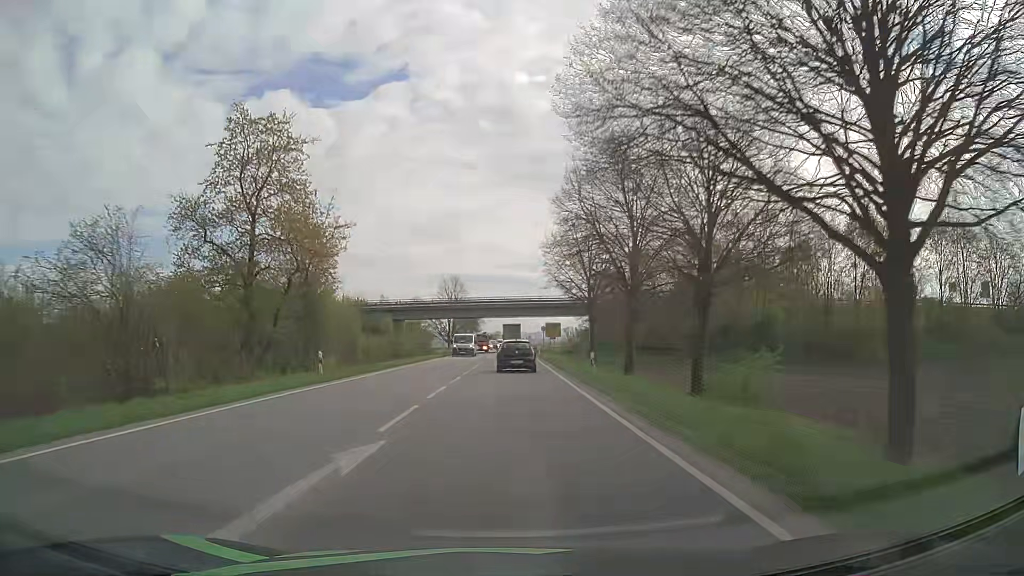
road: primary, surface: asphalt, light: Day
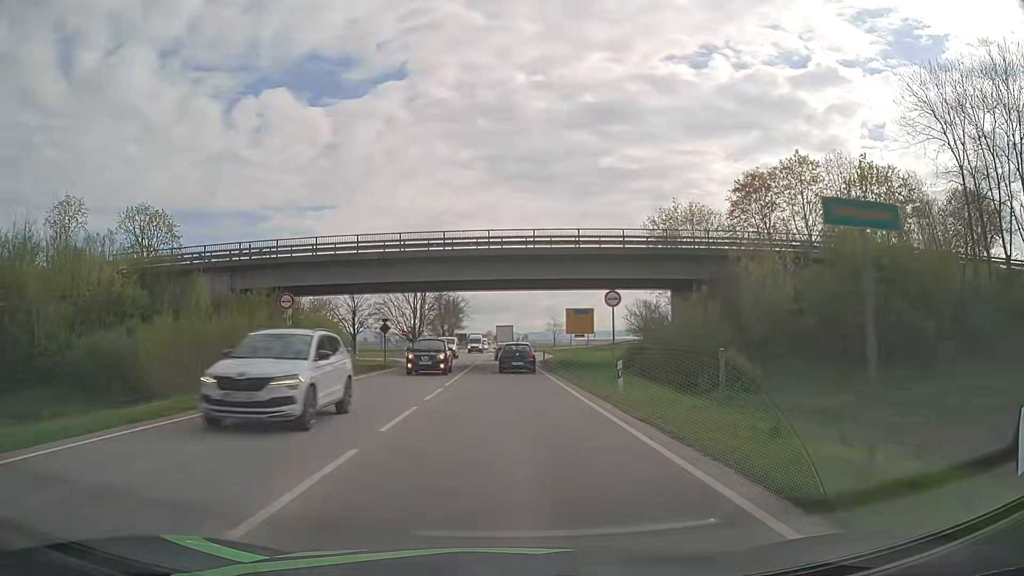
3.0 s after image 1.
(+0.4, +53.7) m; 0°
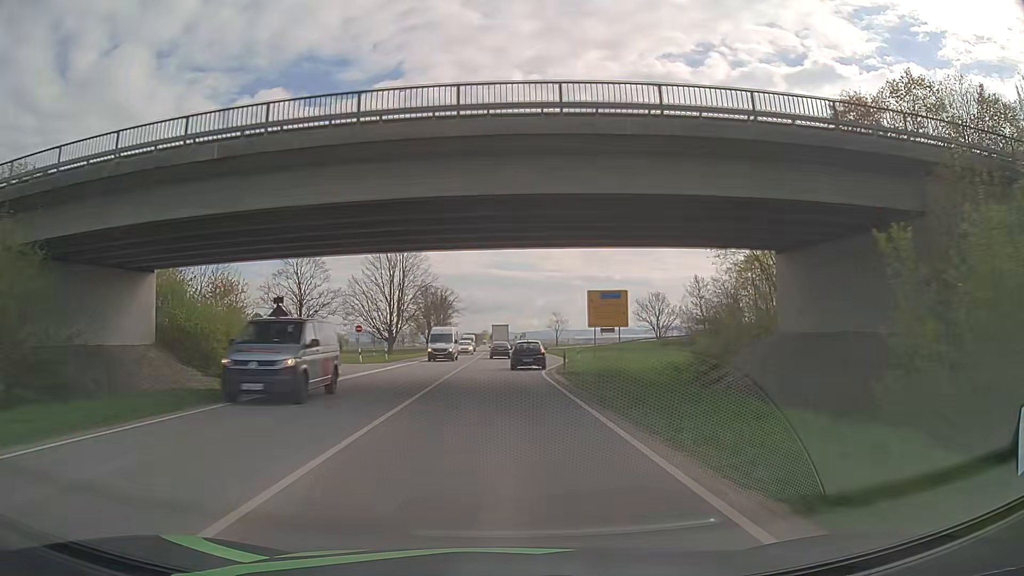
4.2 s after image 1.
(+0.2, +20.9) m; +1°
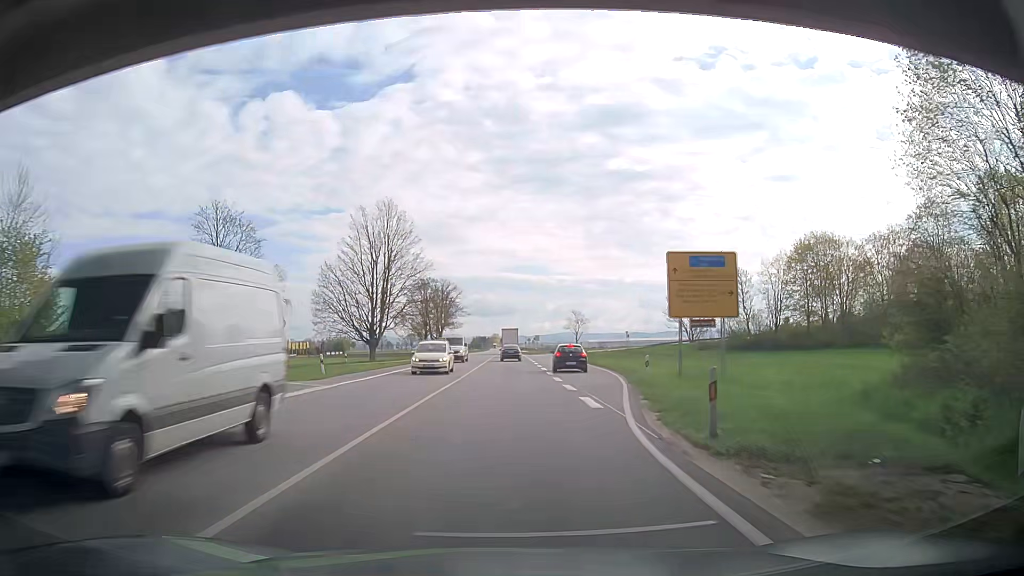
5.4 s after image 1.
(-0.1, +20.9) m; 0°
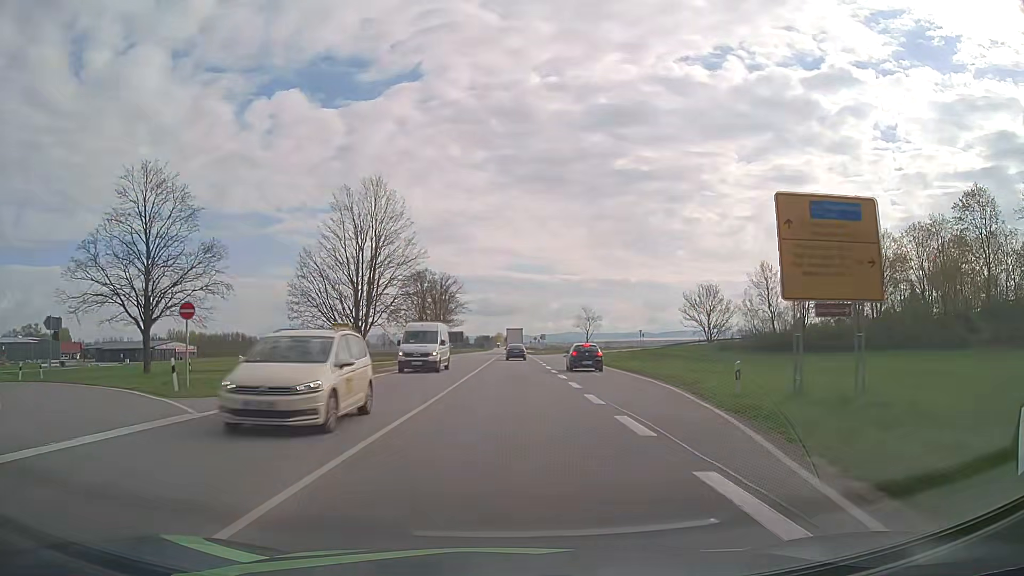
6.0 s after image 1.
(-0.1, +10.5) m; -2°
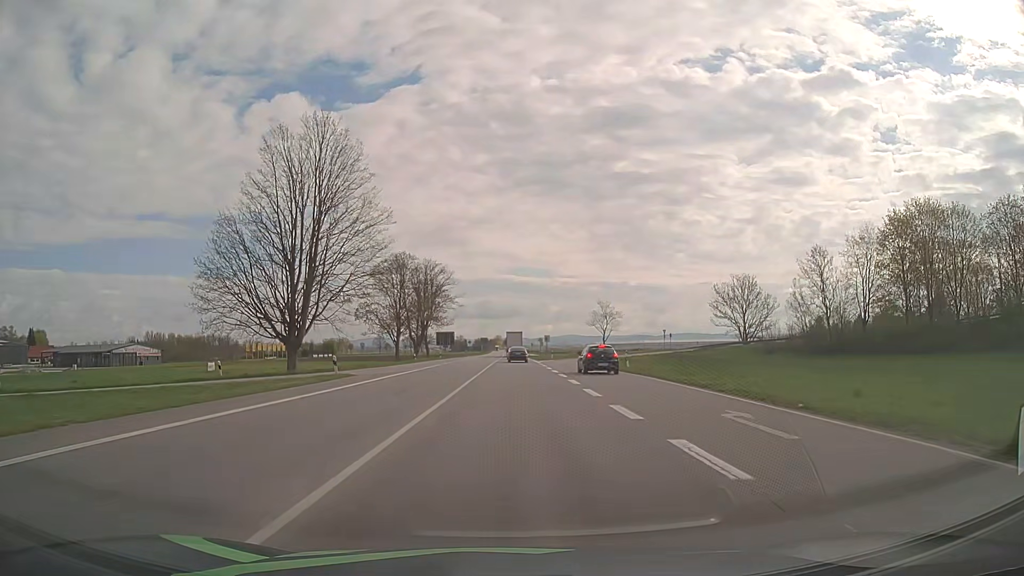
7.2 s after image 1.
(+0.1, +21.4) m; 0°
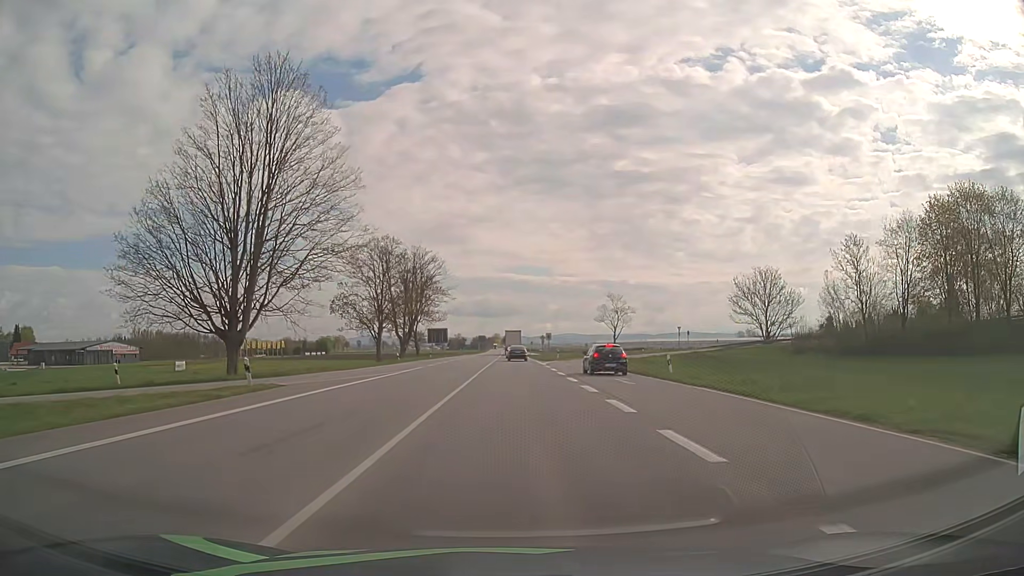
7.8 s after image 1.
(0.0, +10.9) m; 0°
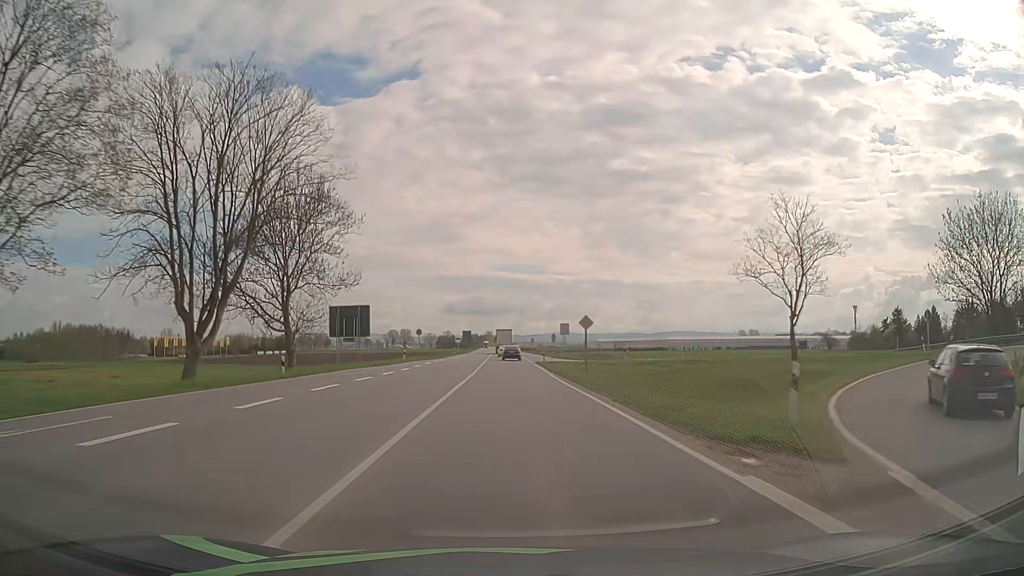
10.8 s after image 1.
(+0.4, +56.7) m; +1°
(0, +10) (0, +20) (0, +30) (0, +40) (0, +50) (0, +60) (0, +70) (0, +80) (0, +90) (-1, +100) m
